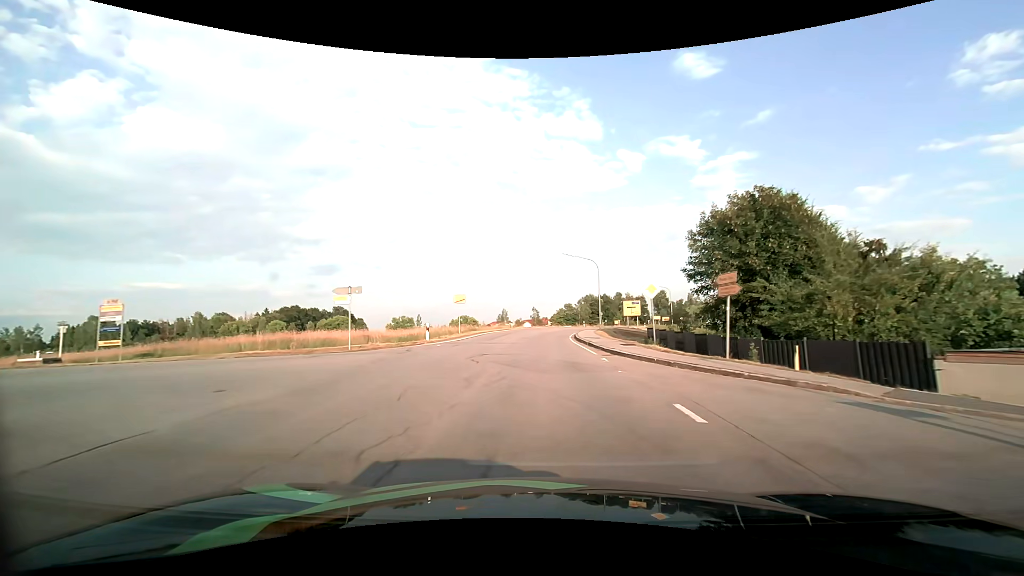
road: tertiary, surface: asphalt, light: Day
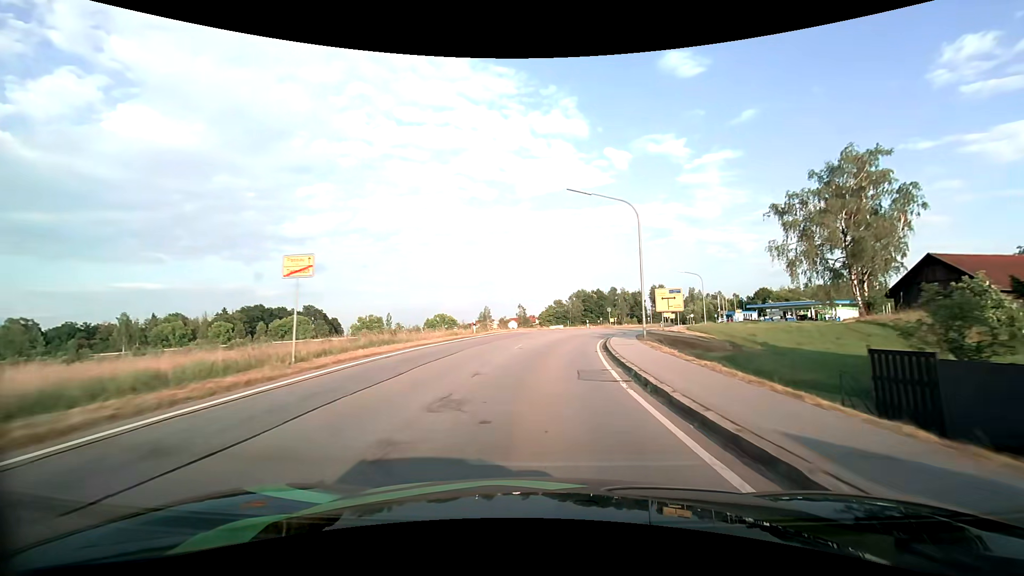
(+0.2, +25.4) m; +2°
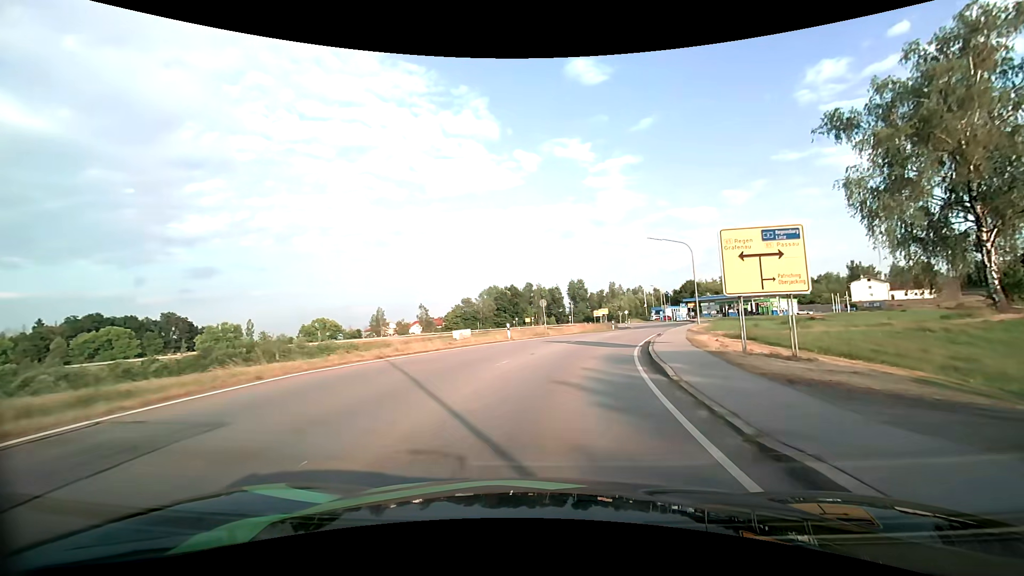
(+2.1, +30.7) m; +10°
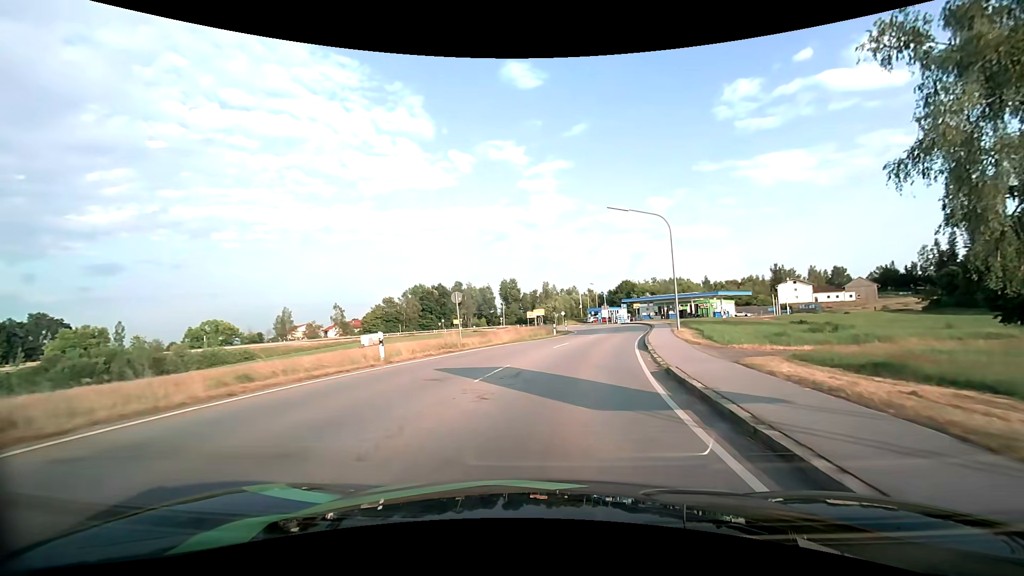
(+0.8, +13.8) m; +7°
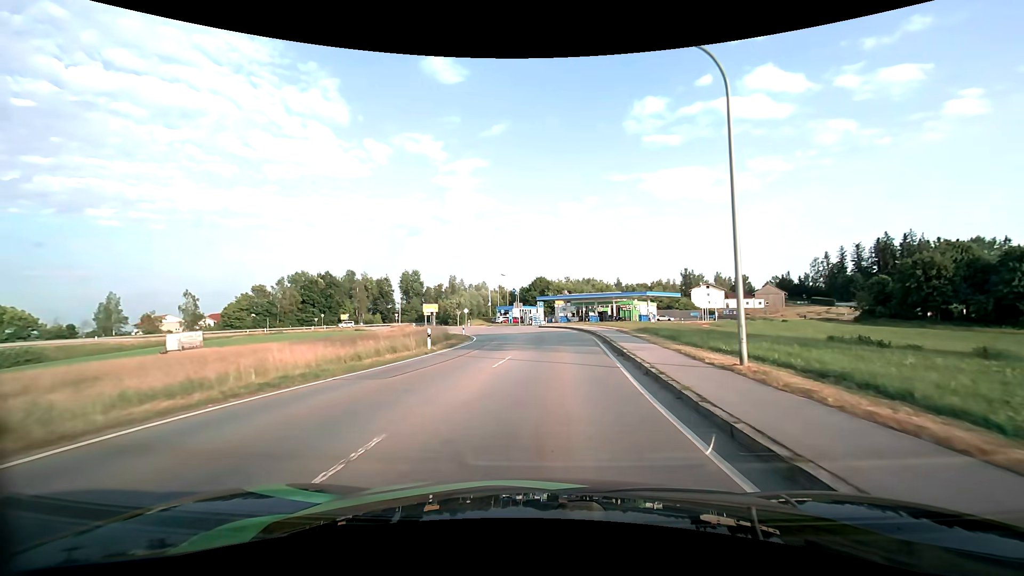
(+2.0, +20.4) m; +10°
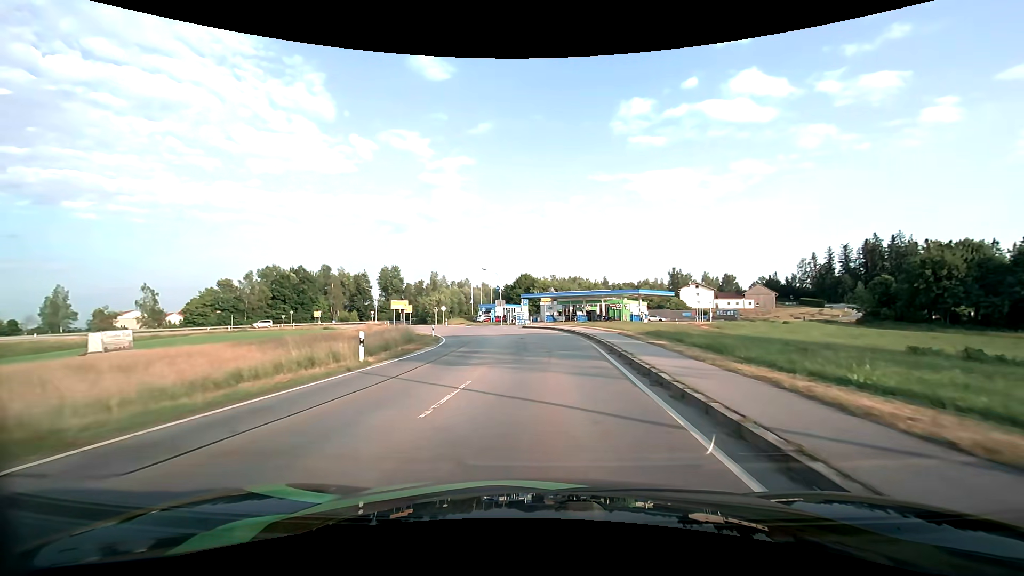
(+0.1, +6.9) m; +1°
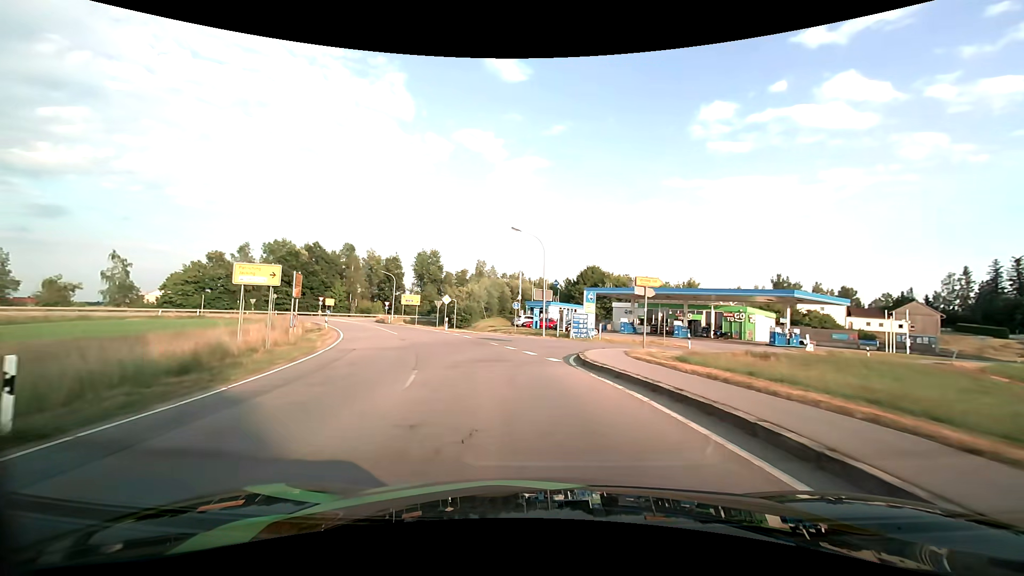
(-0.5, +33.2) m; -8°
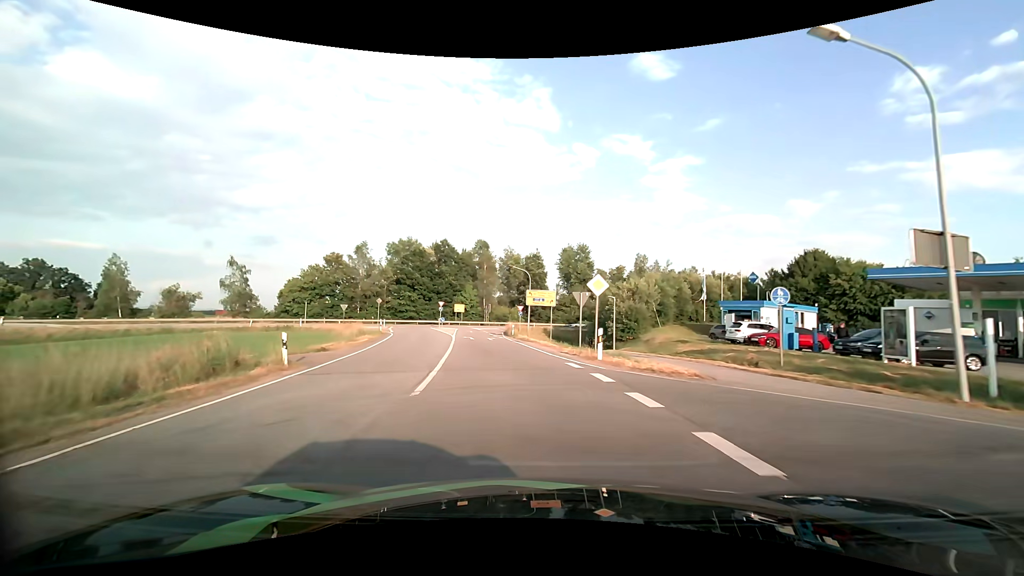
(-3.9, +25.1) m; -17°
(0, +10) (-1, +20) (-3, +30) (-4, +40) (-5, +50) (-6, +60) (-6, +70) (-4, +79) (+2, +87) (+11, +92) m
